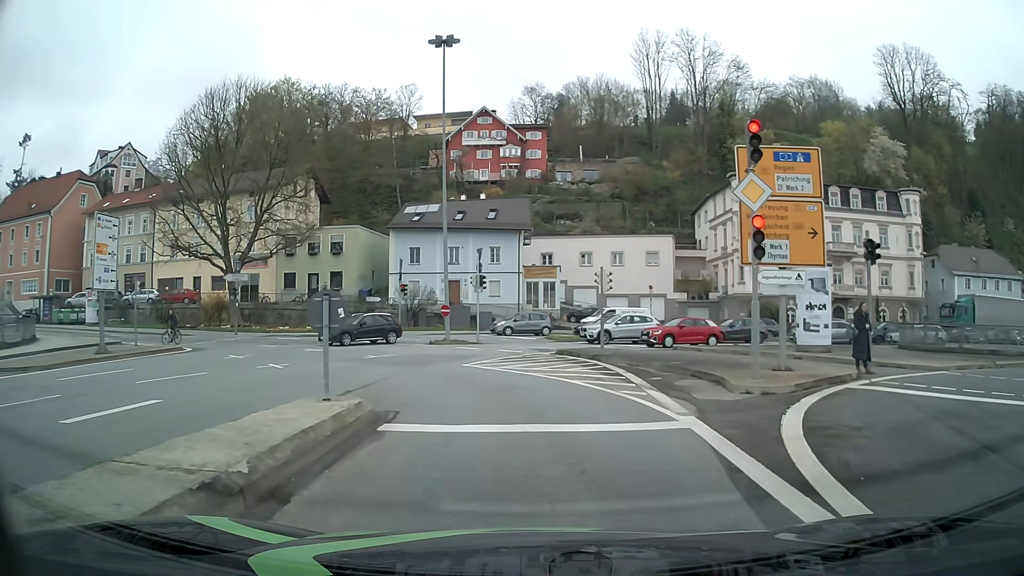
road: primary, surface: asphalt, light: Day
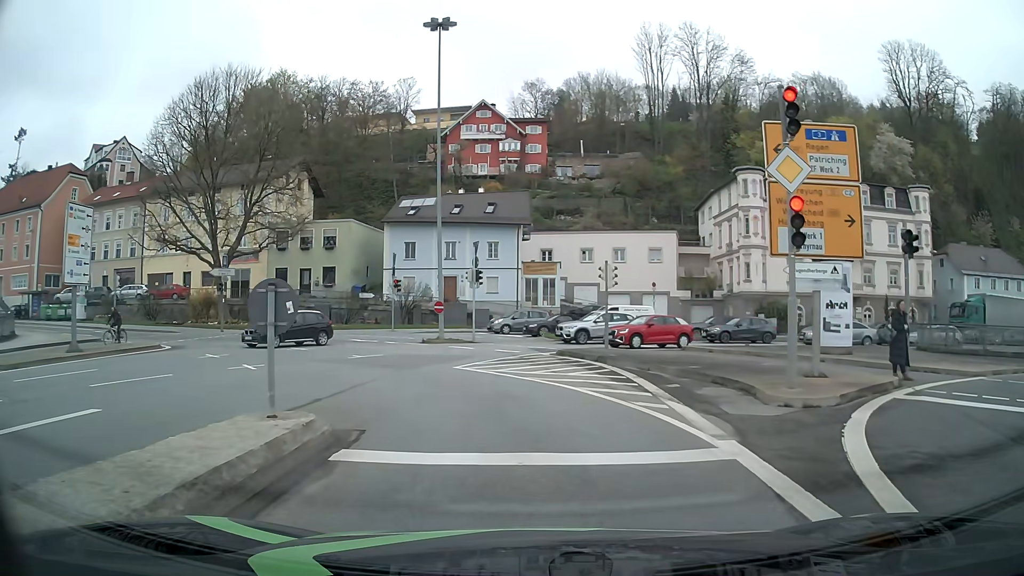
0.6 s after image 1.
(0.0, +1.8) m; 0°
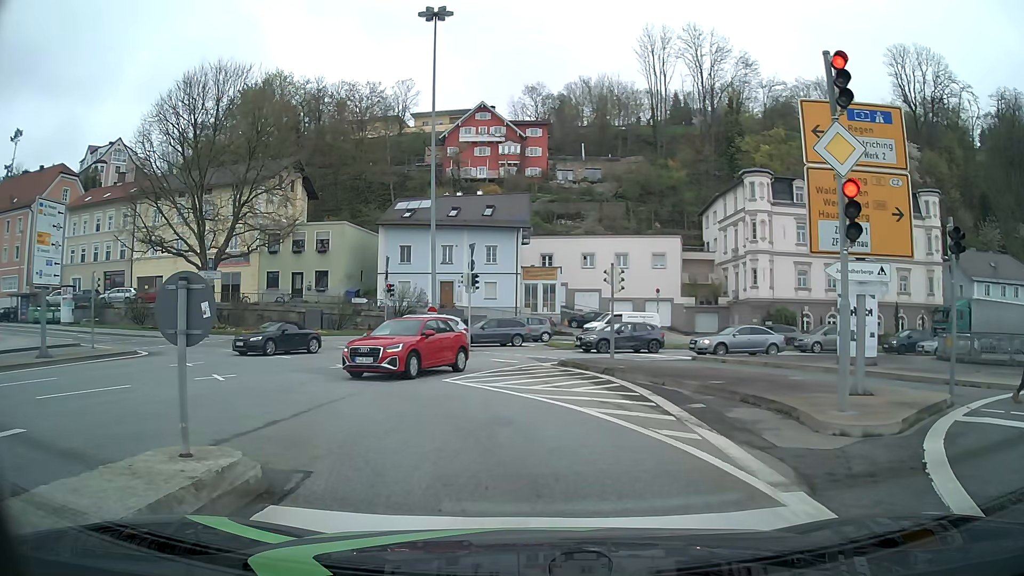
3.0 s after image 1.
(0.0, +1.8) m; 0°
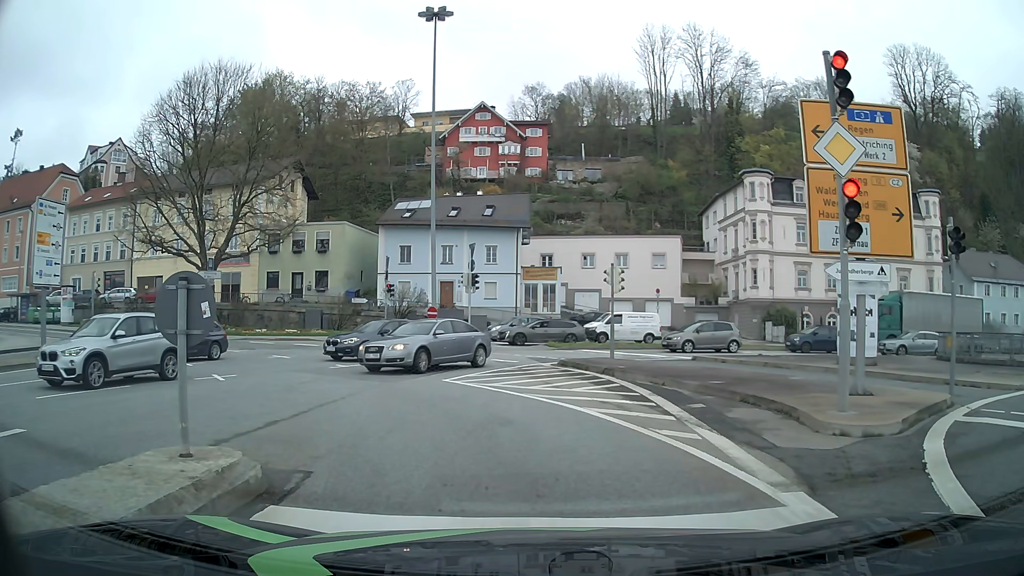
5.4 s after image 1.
(0.0, 0.0) m; 0°
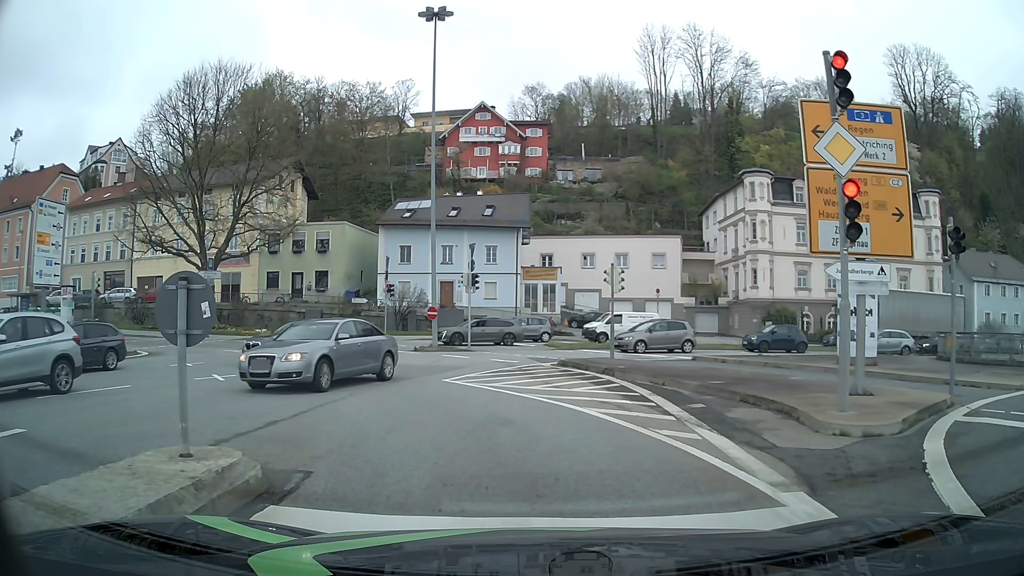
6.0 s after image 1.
(0.0, 0.0) m; 0°
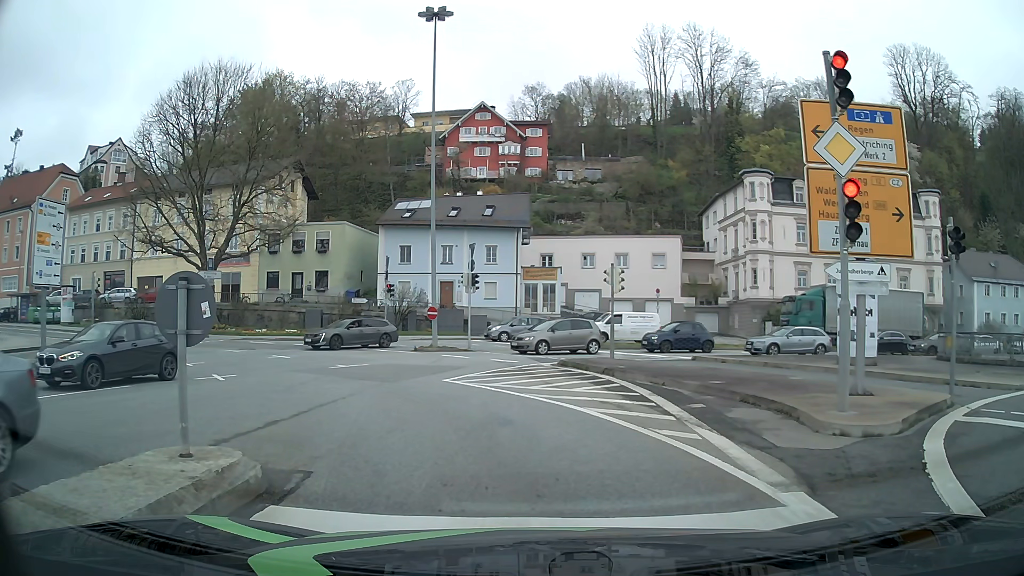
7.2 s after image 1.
(0.0, 0.0) m; 0°
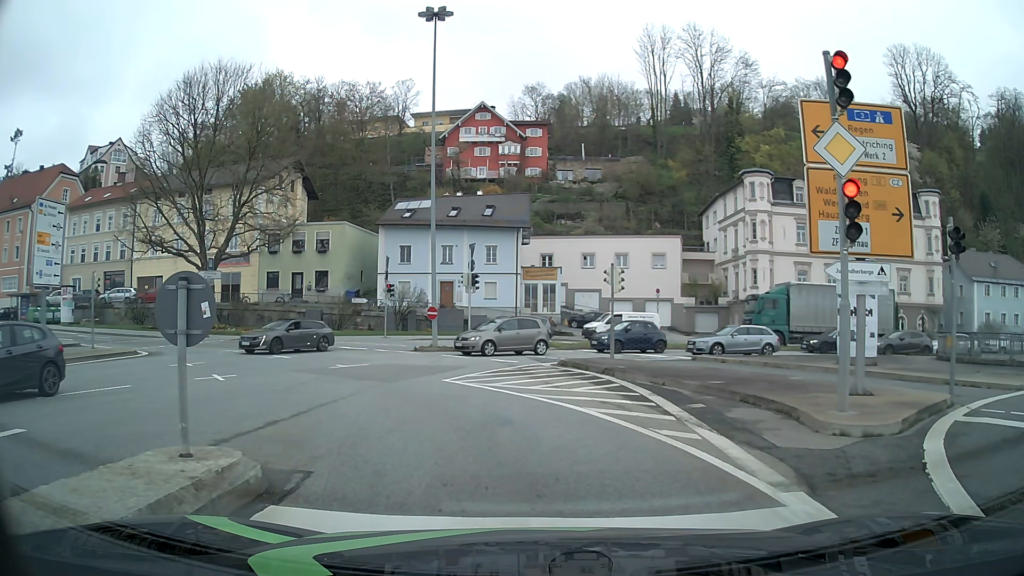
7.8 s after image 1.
(0.0, 0.0) m; 0°
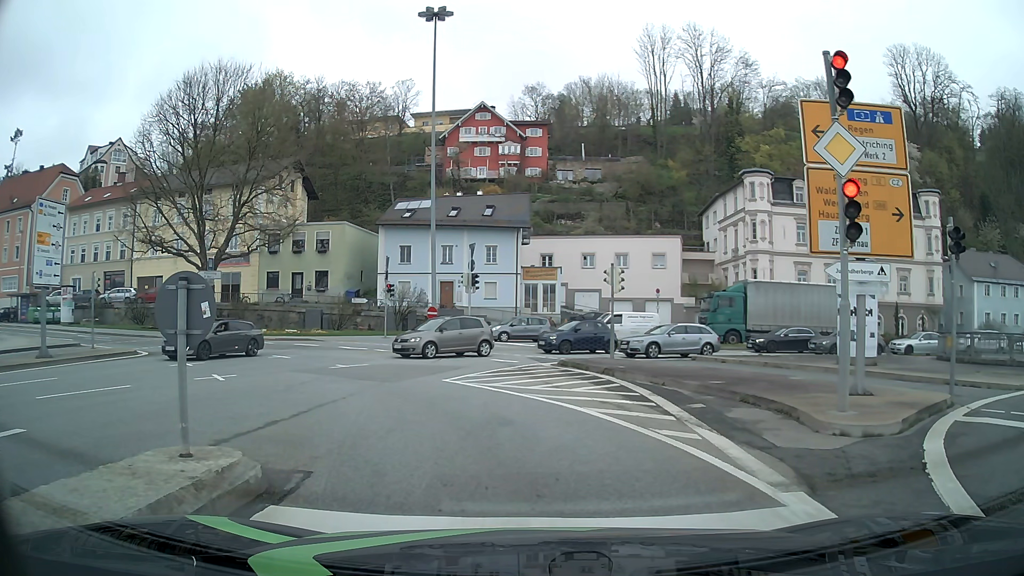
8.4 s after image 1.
(0.0, 0.0) m; 0°
(-1, +10) (-5, +19) (-12, +26) (-21, +31) (-30, +35) (-39, +39) (-49, +41) (-59, +43) (-69, +45) (-78, +48) m
